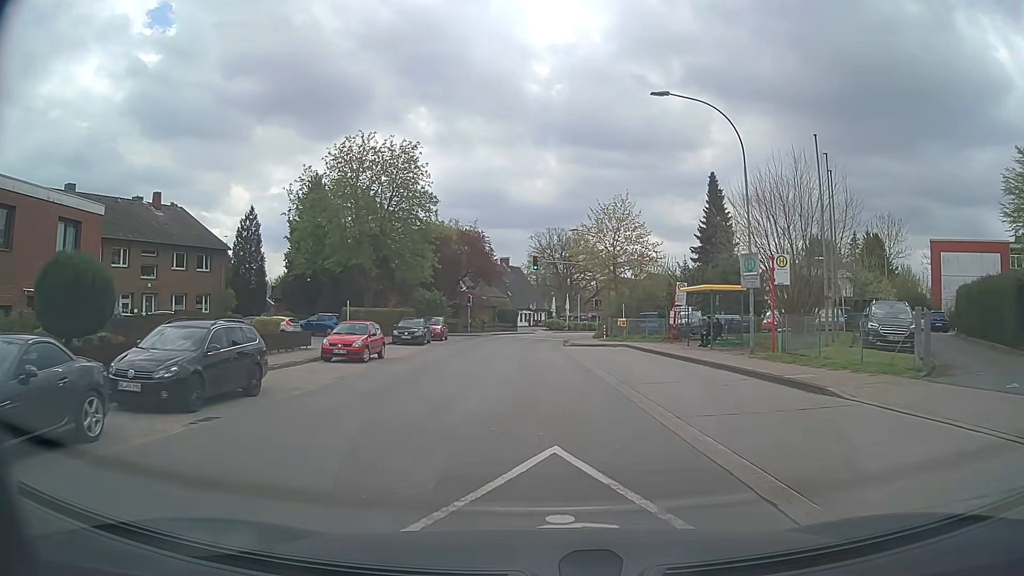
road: tertiary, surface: asphalt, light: Day
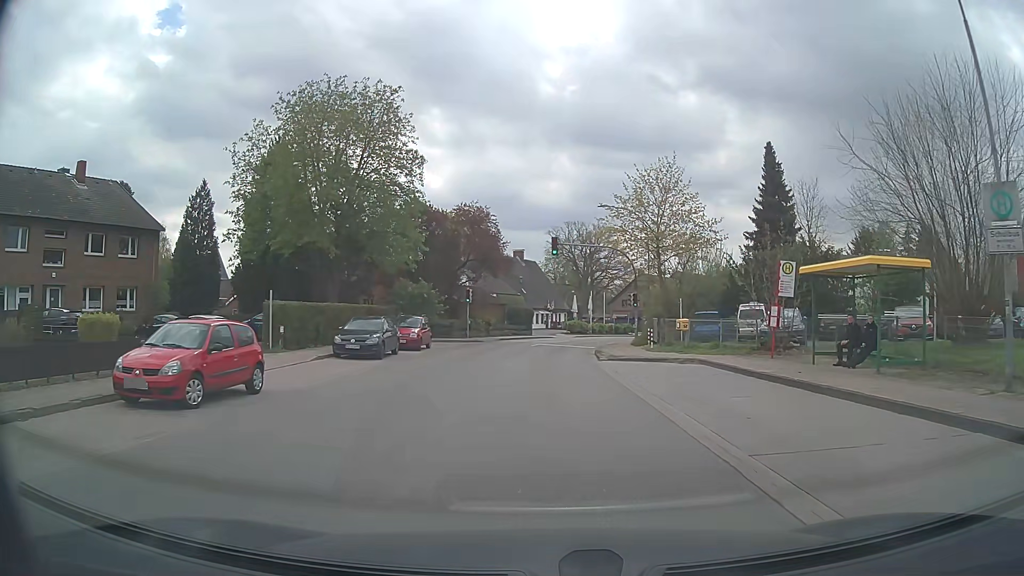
(-0.3, +13.4) m; -2°
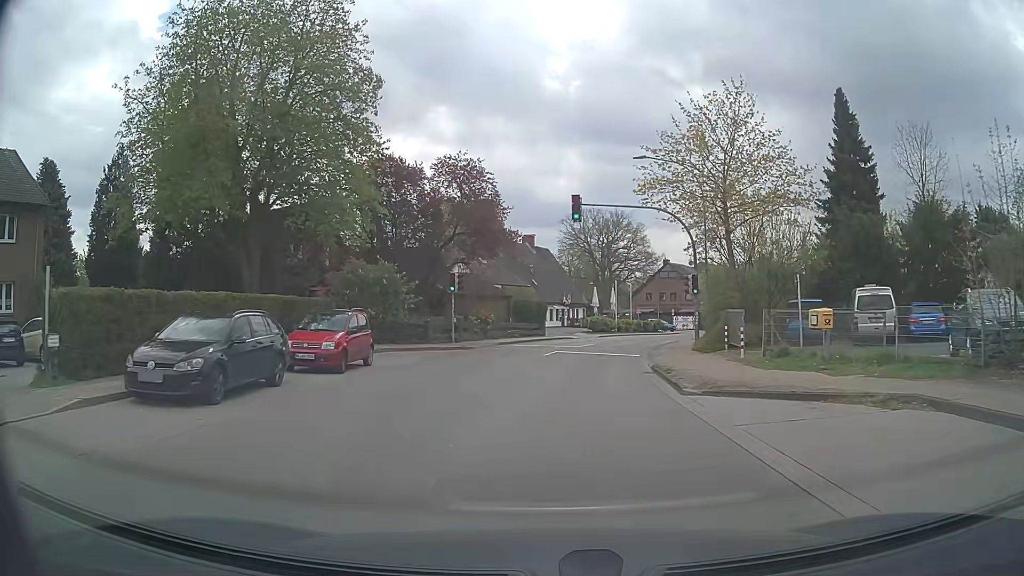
(-0.2, +13.4) m; -1°
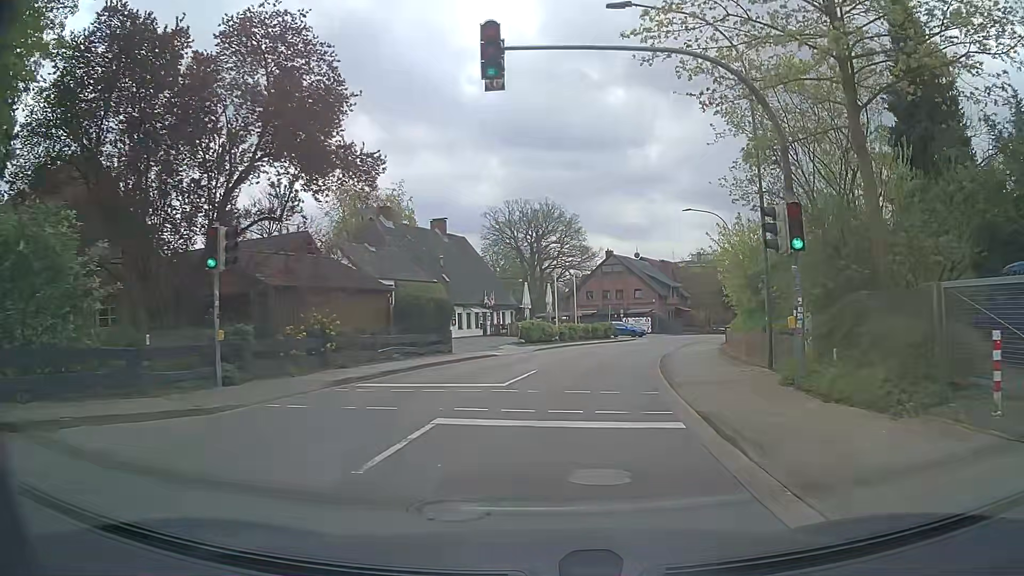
(+0.8, +17.9) m; +6°
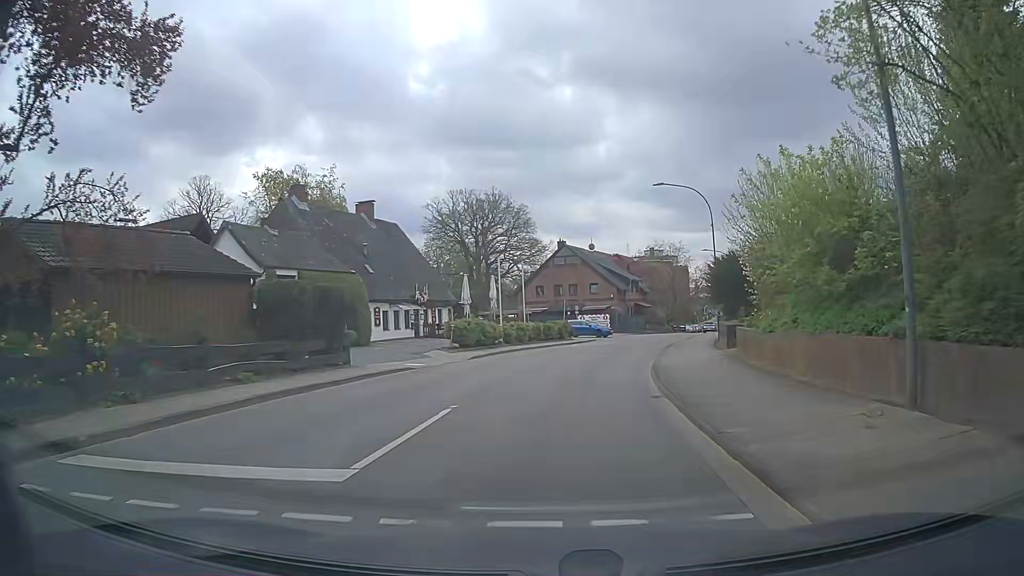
(+0.4, +8.9) m; +4°
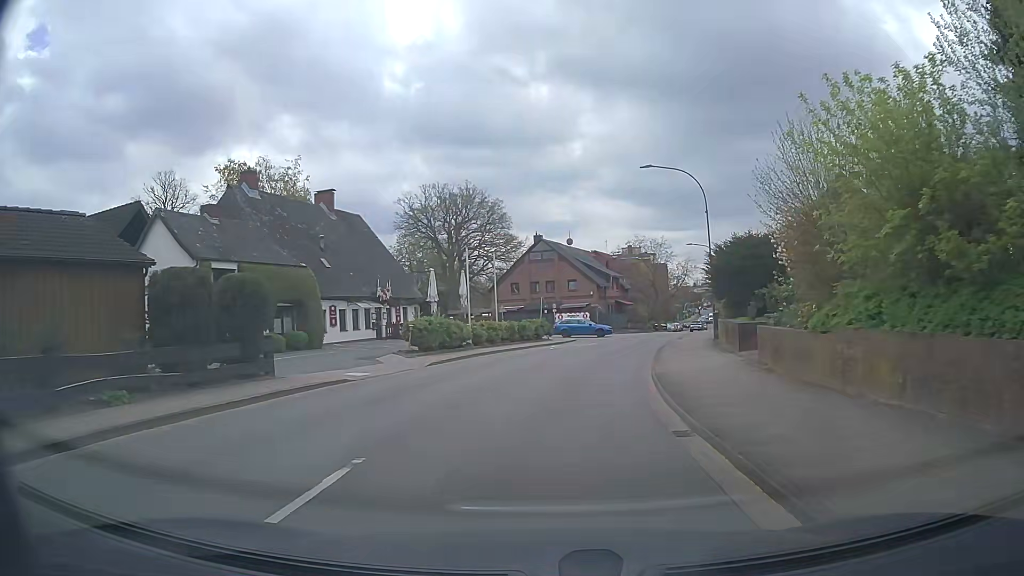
(+0.1, +4.5) m; +3°
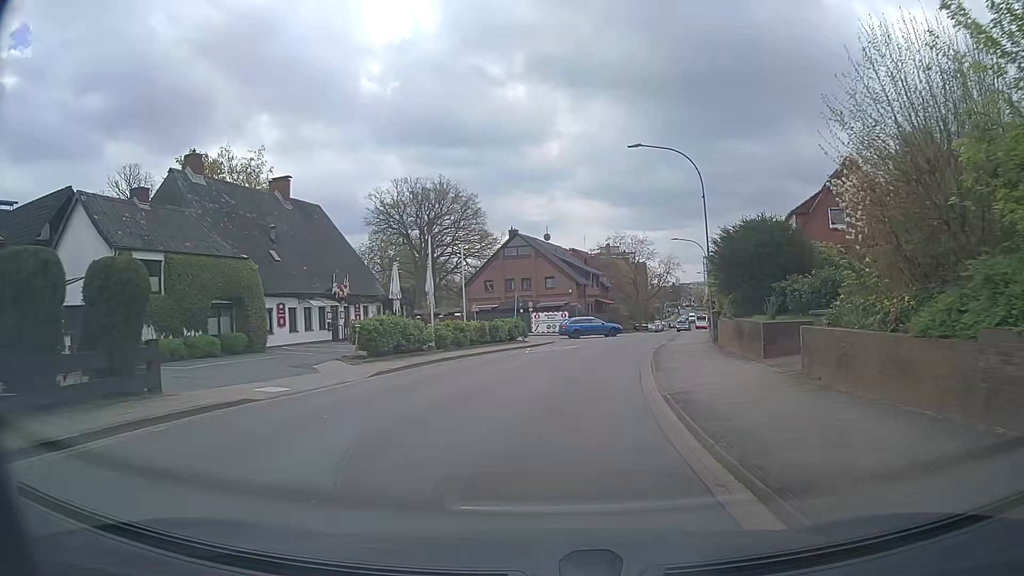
(+0.1, +4.5) m; +1°
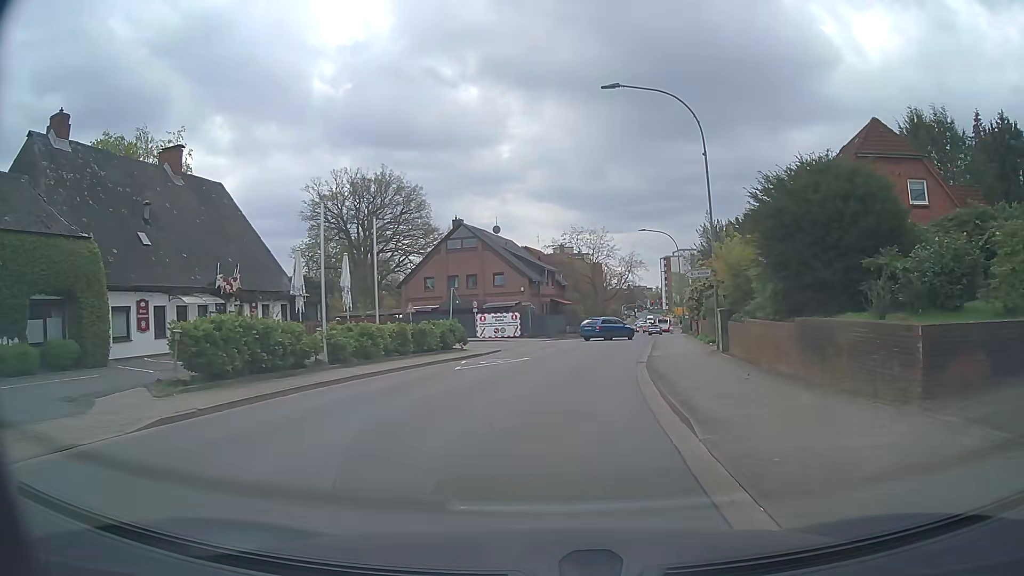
(+0.4, +9.1) m; +5°
(0, +10) (+1, +20) (+3, +30) (+4, +40) (+6, +50) (+8, +59) (+9, +69) (+11, +79) (+13, +89) (+15, +99) m
